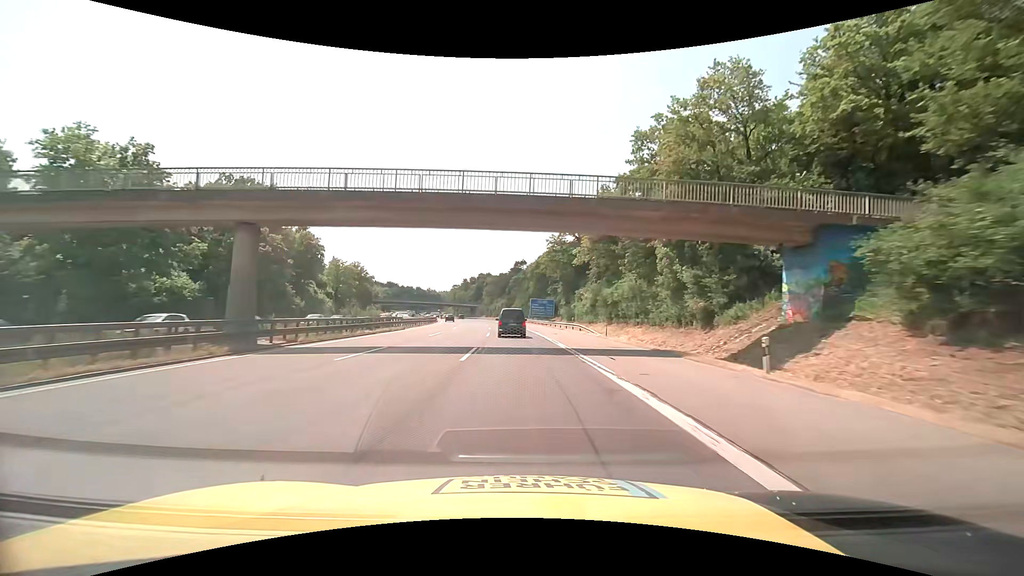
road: motorway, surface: asphalt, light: Day
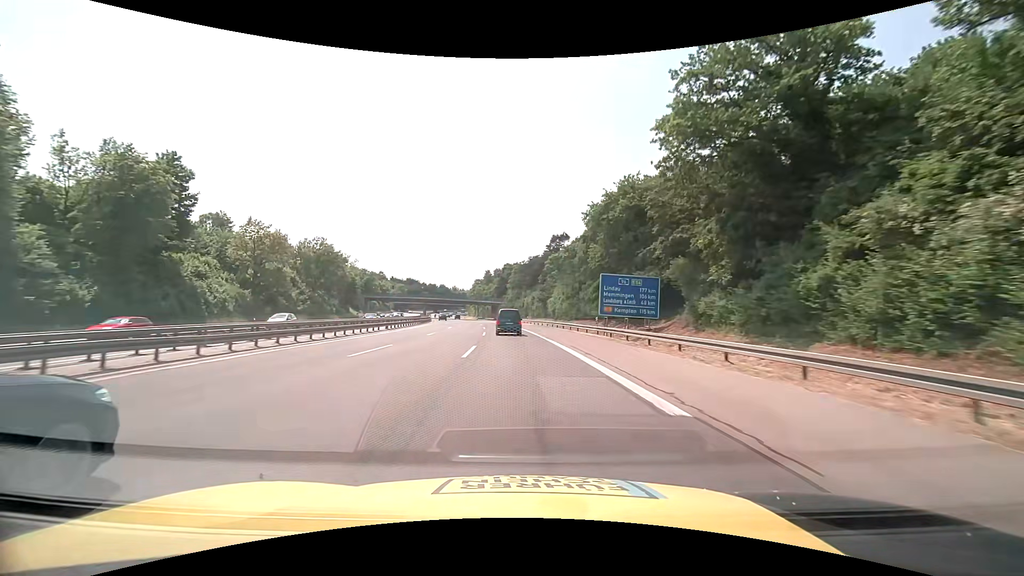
(-1.9, +53.0) m; -4°
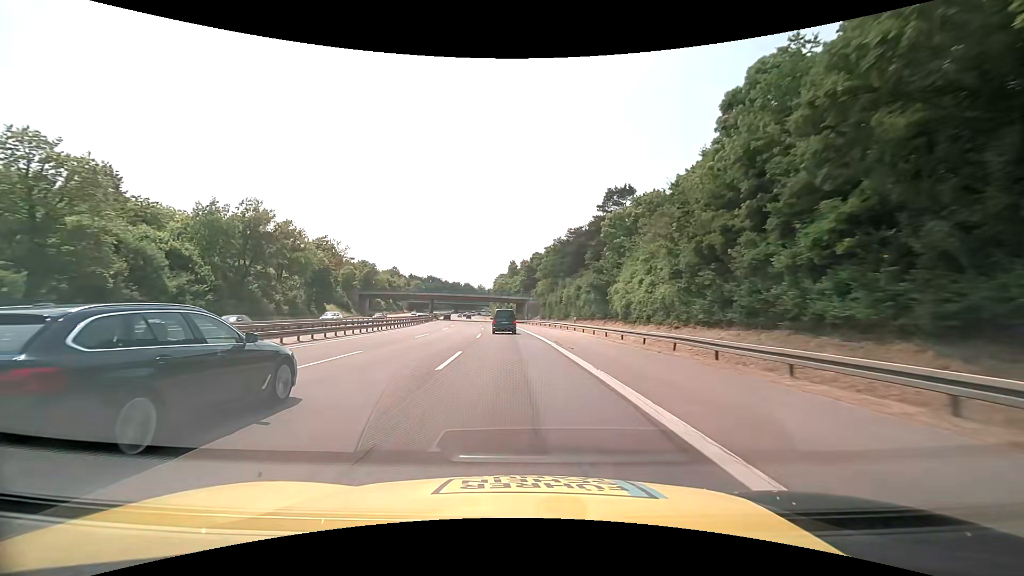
(-1.0, +39.7) m; -3°
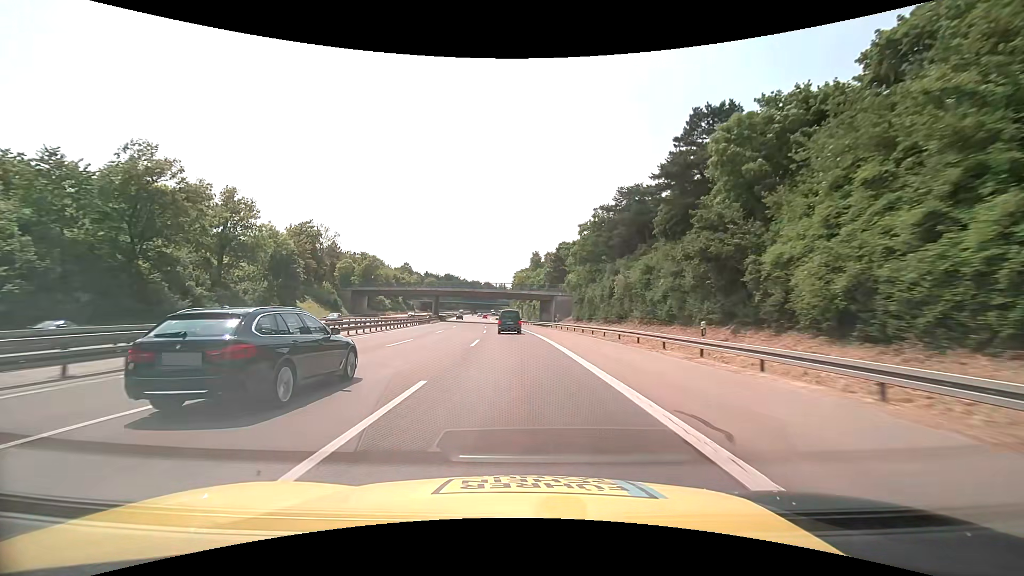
(-0.6, +26.5) m; -3°
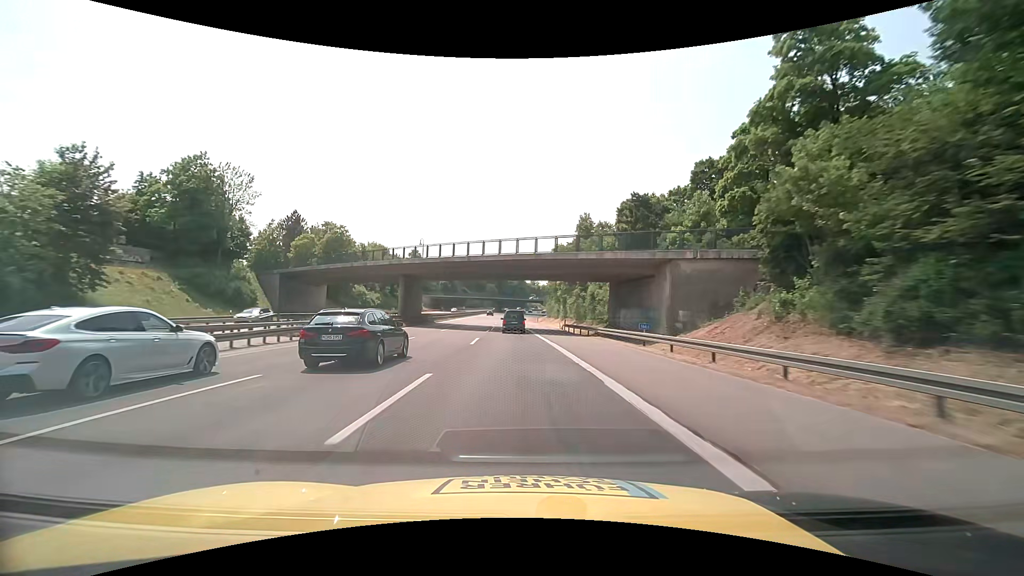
(-2.0, +53.0) m; -4°
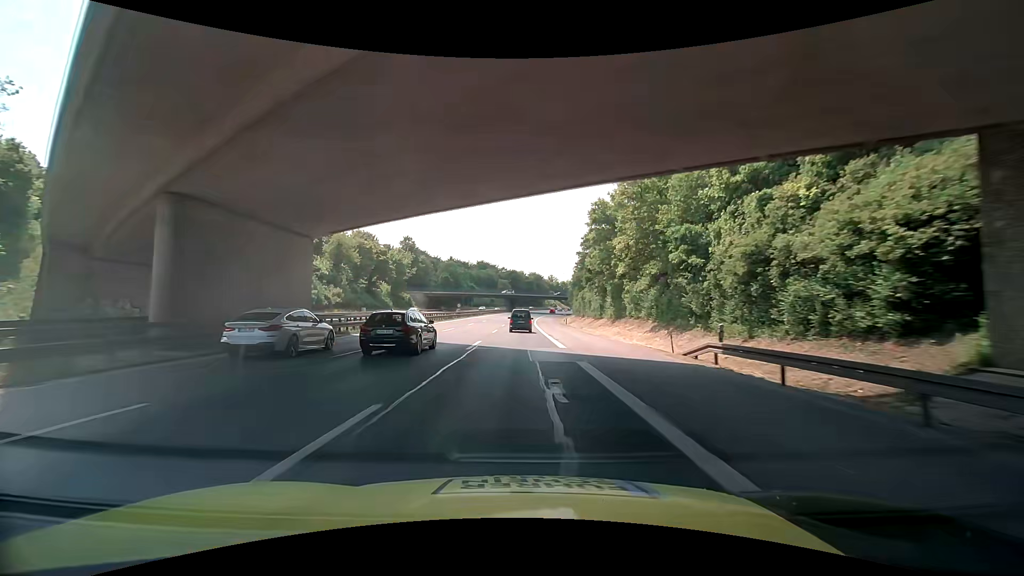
(-0.7, +39.8) m; -2°
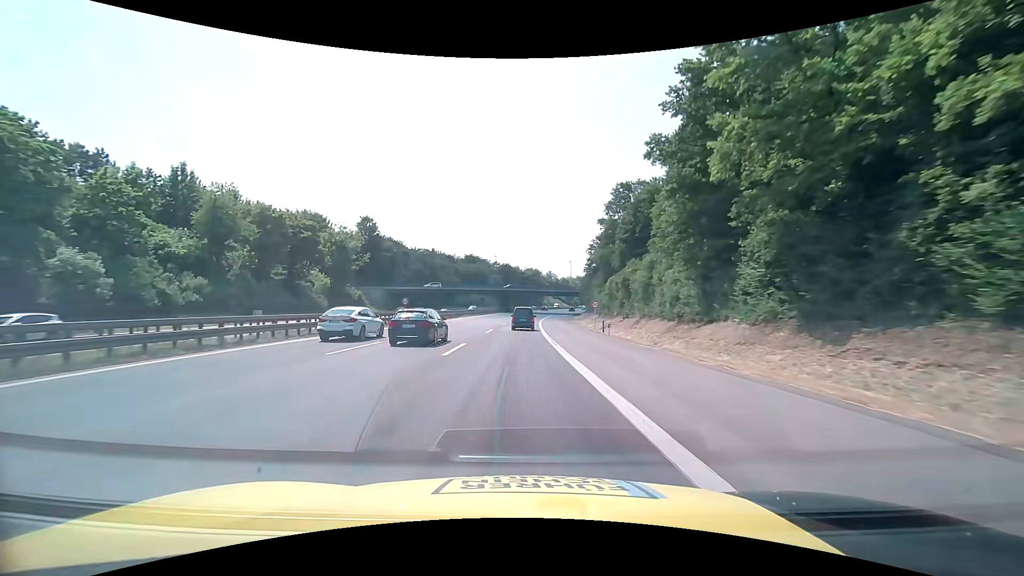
(+0.1, +39.7) m; +1°
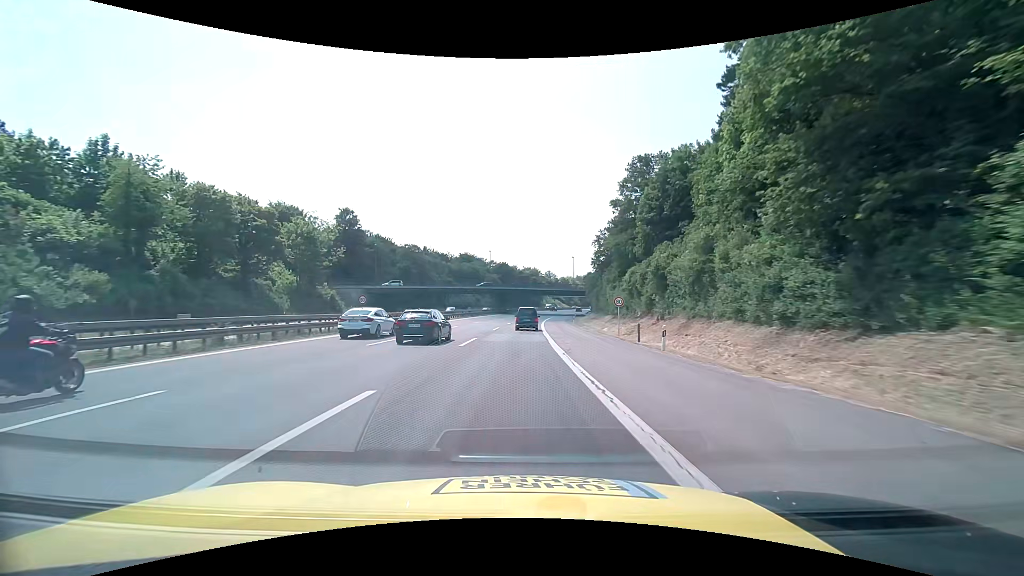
(0.0, +13.2) m; 0°
(0, +10) (0, +20) (0, +30) (0, +40) (+1, +50) (+1, +60) (+1, +70) (+2, +80) (+3, +90) (+3, +100) m
